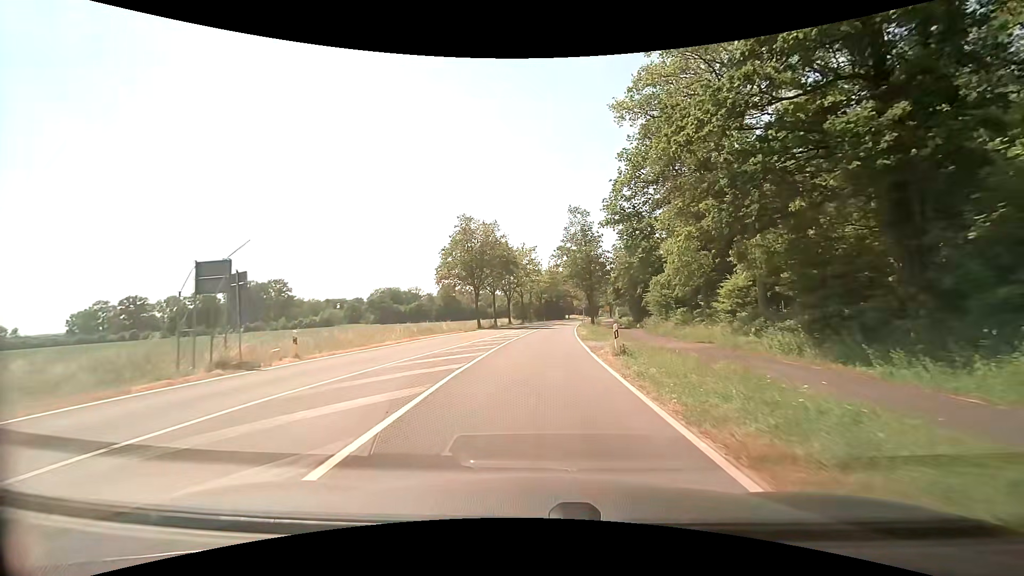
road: secondary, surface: asphalt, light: Day
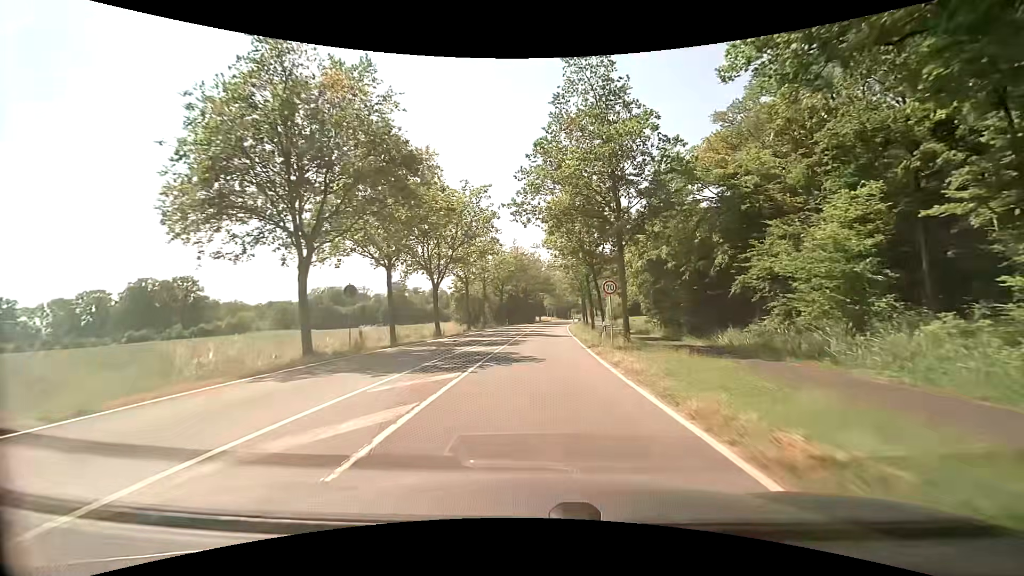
(+1.3, +37.5) m; +4°
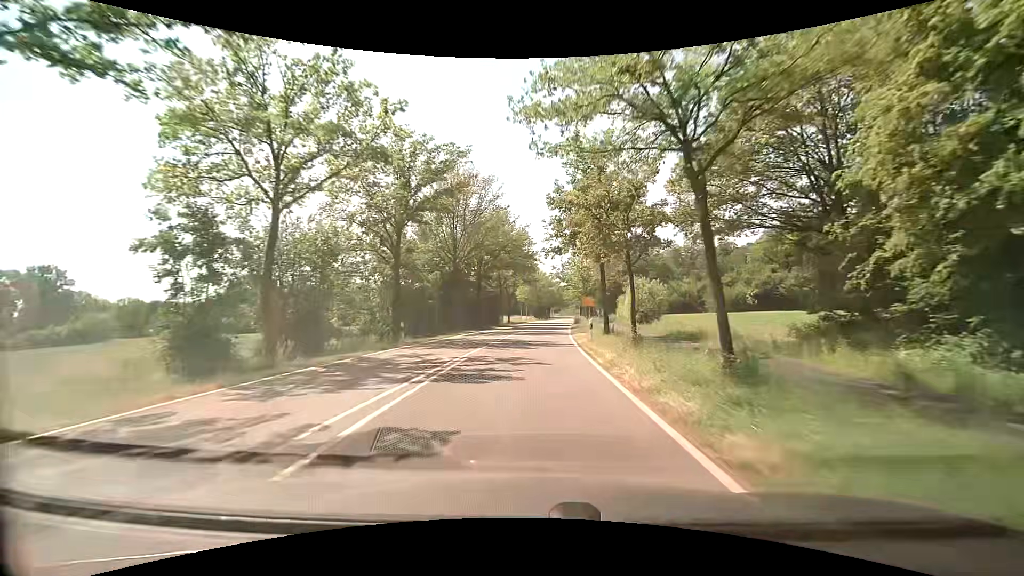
(+1.3, +44.2) m; +4°
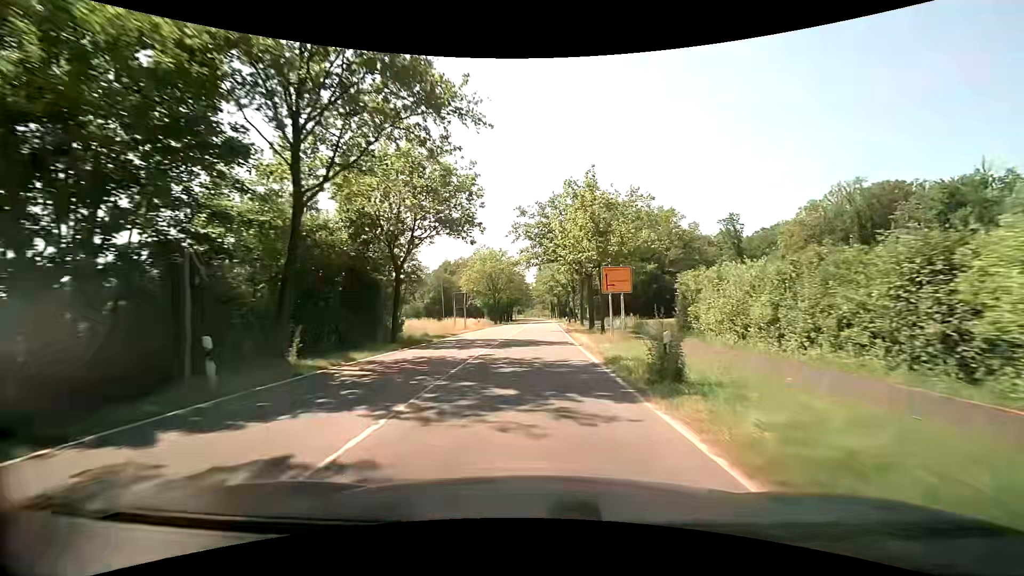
(+0.8, +47.8) m; +4°
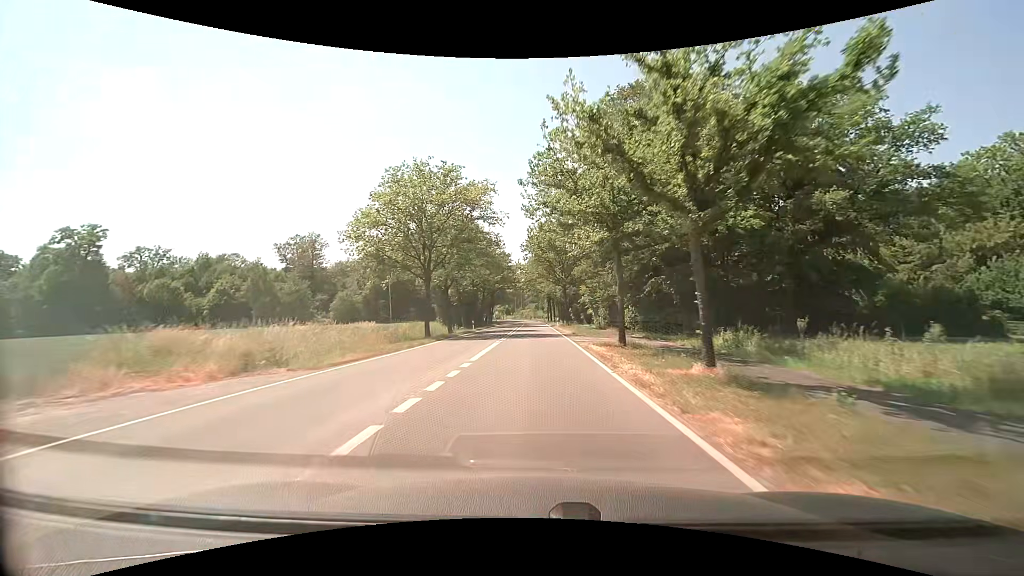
(+0.5, +48.9) m; +1°
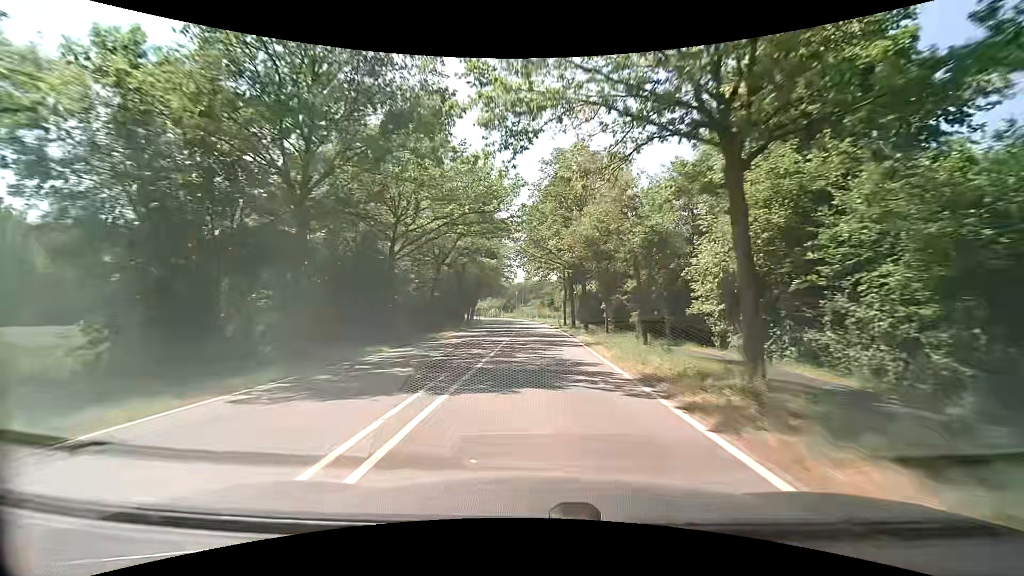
(-0.2, +52.1) m; 0°
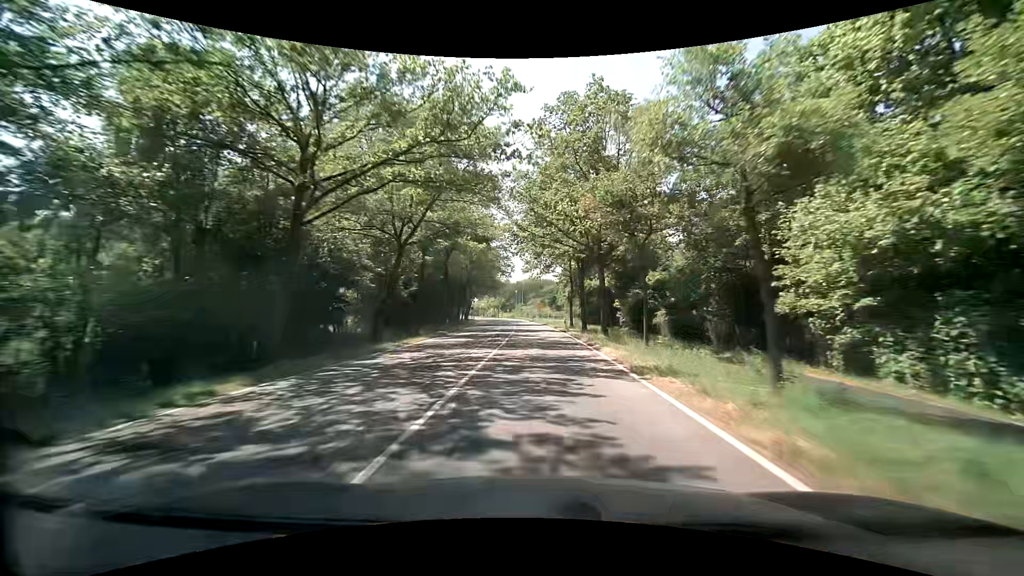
(-0.1, +10.6) m; -1°
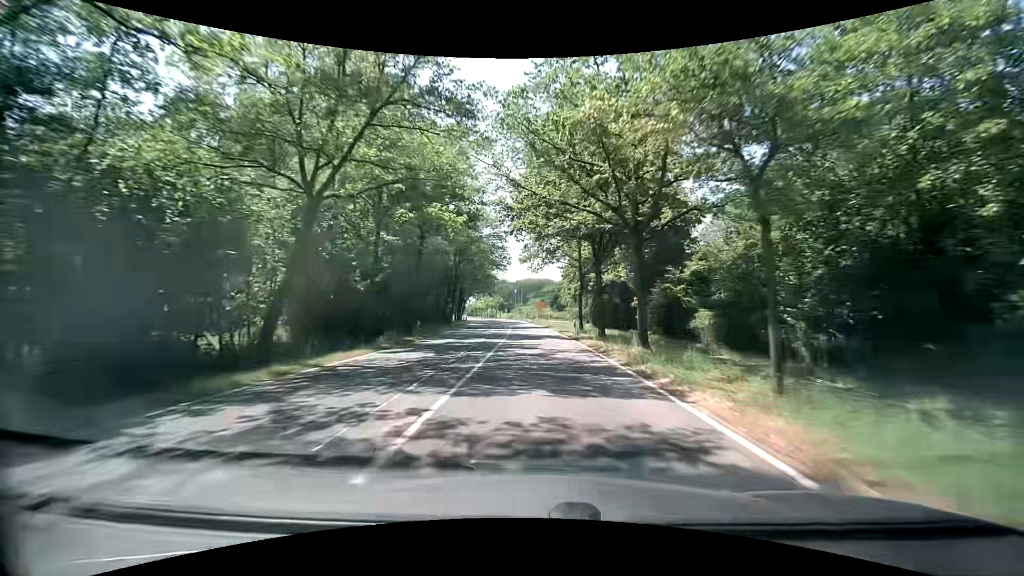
(+0.1, +10.7) m; 0°
(0, +10) (0, +20) (0, +30) (-1, +40) (-1, +50) (-2, +60) (-2, +70) (-3, +80) (-4, +90) (-5, +100) m
